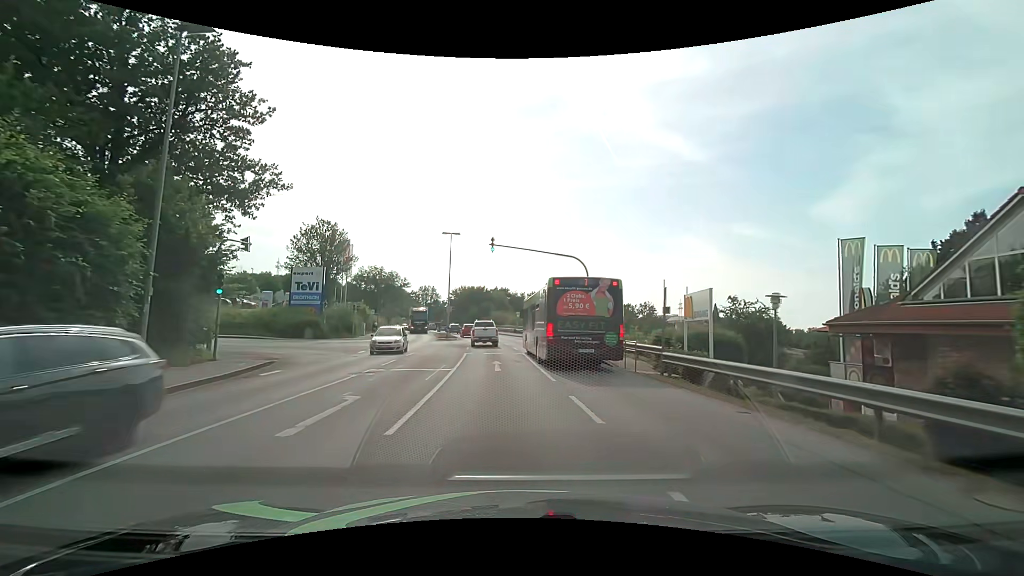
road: tertiary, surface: asphalt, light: Day
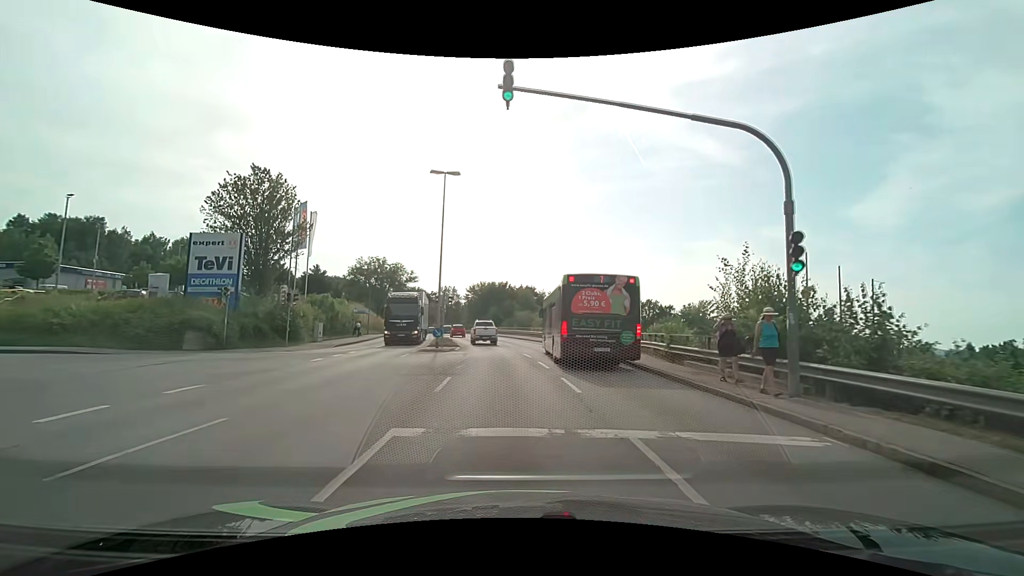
(-0.9, +20.0) m; -3°
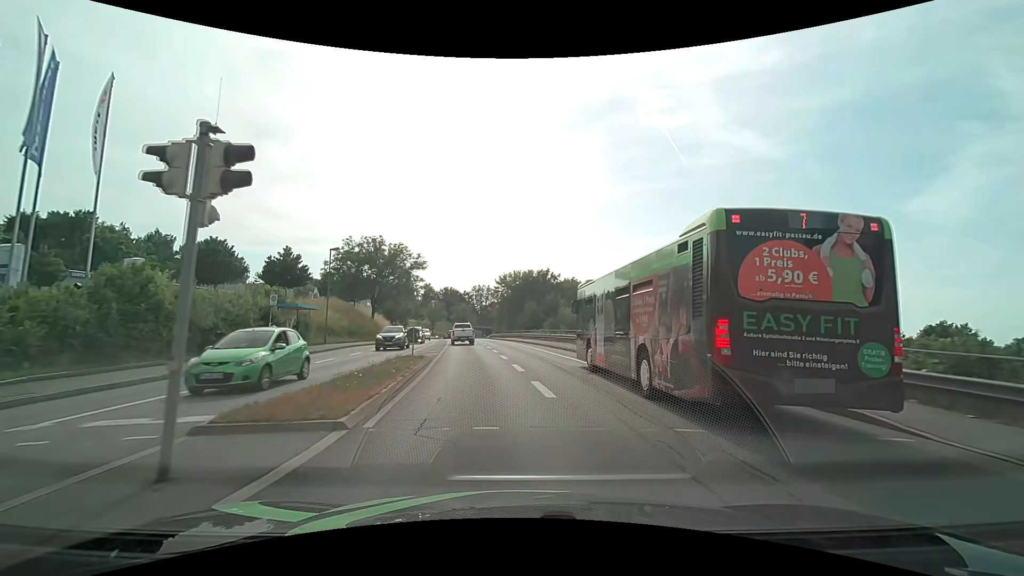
(-0.8, +26.8) m; -4°
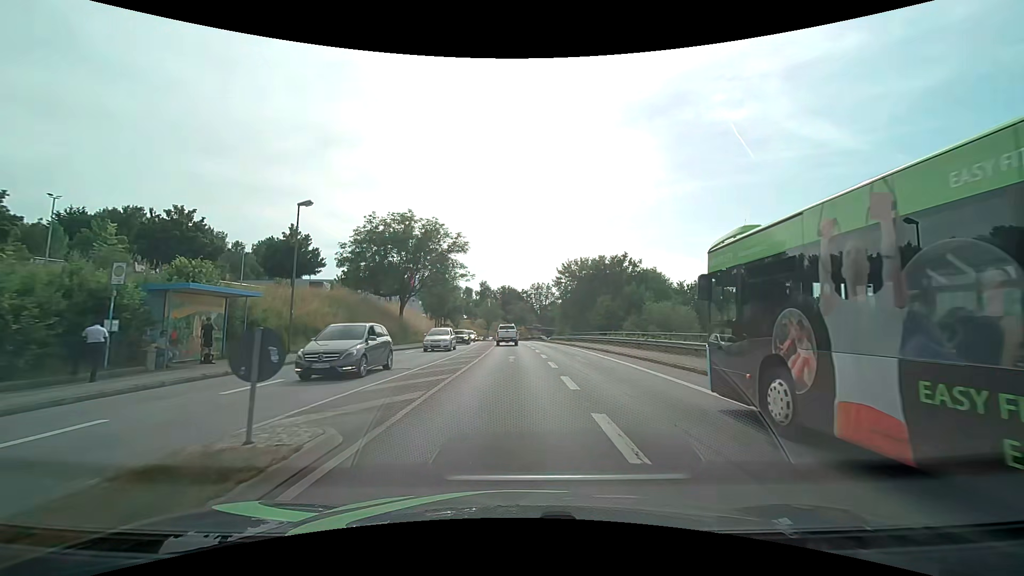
(-0.8, +16.7) m; -7°
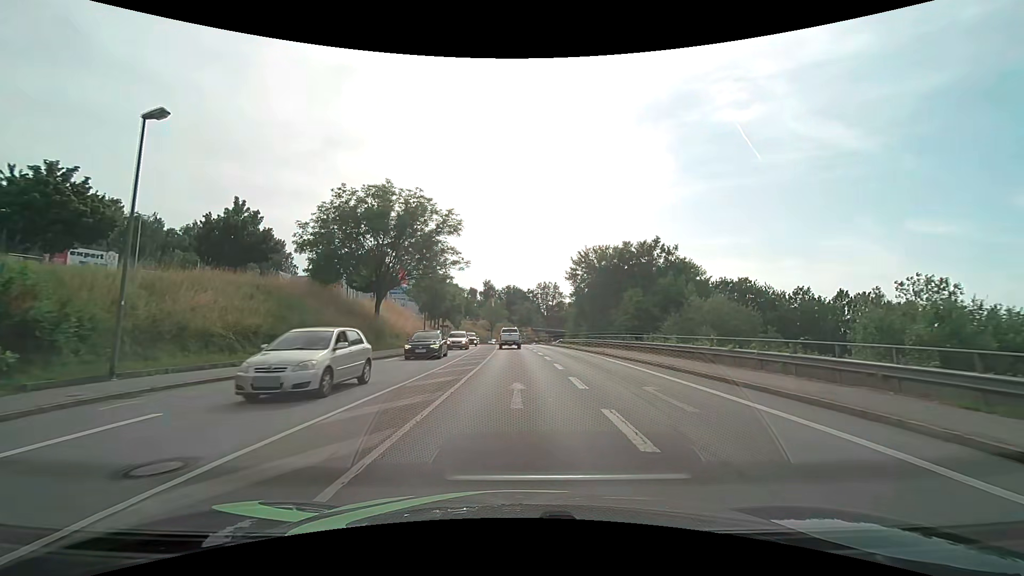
(-0.1, +11.6) m; -1°
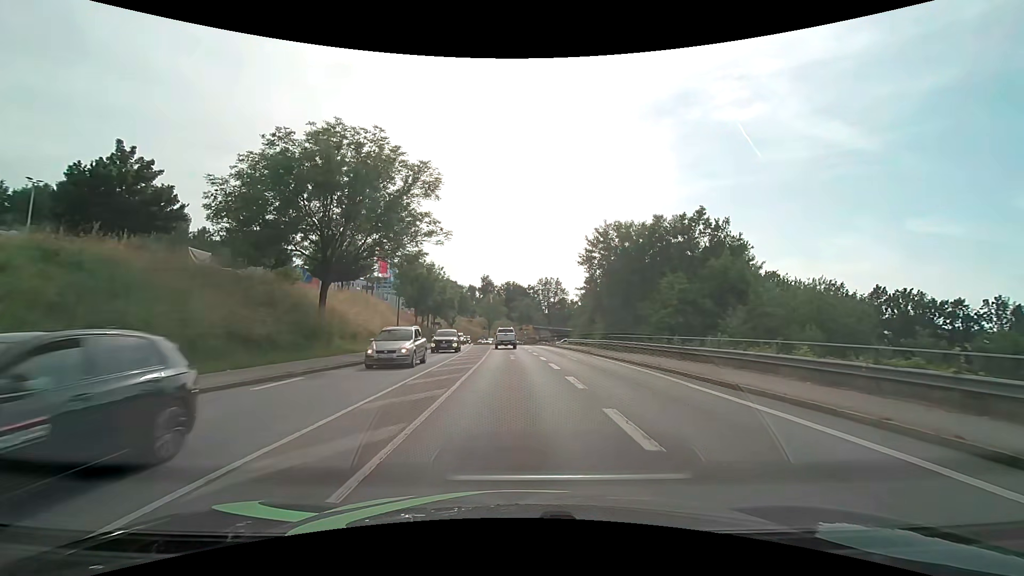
(0.0, +12.0) m; 0°
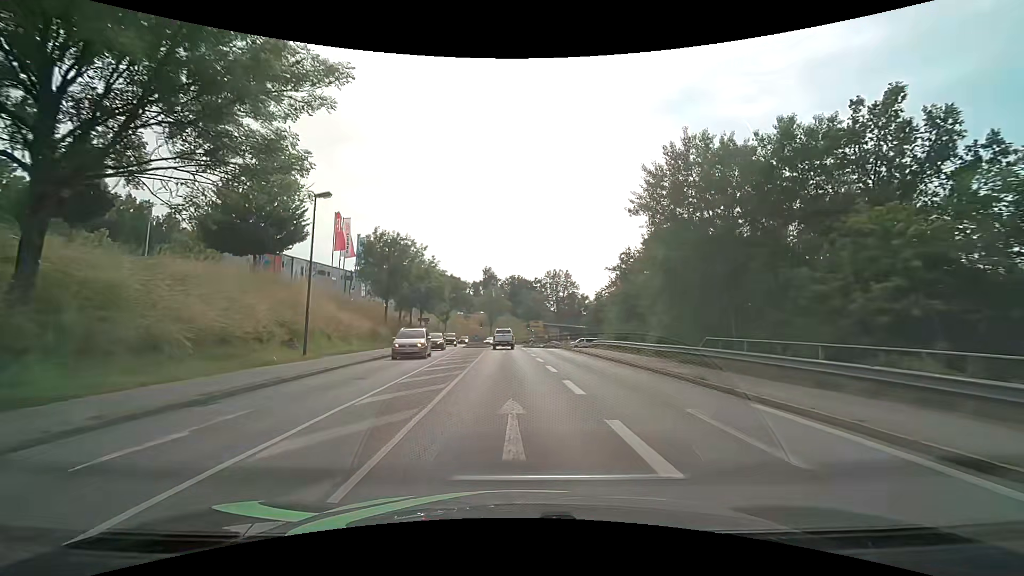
(-0.1, +19.1) m; -1°
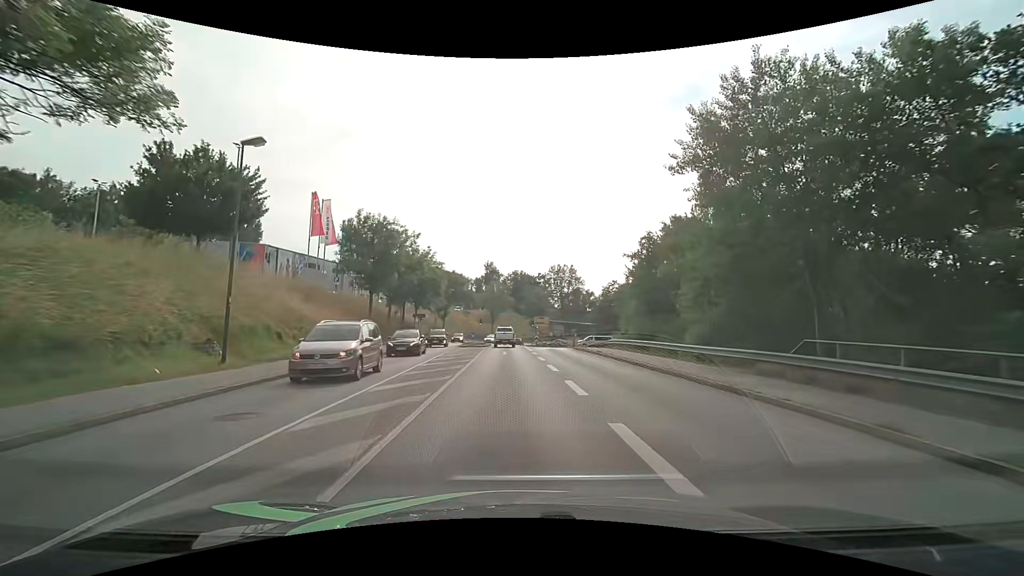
(0.0, +6.6) m; 0°
(0, +10) (0, +20) (-1, +30) (-1, +40) (-1, +50) (-1, +60) (-1, +70) (-1, +80) (-1, +90) (0, +100) m
